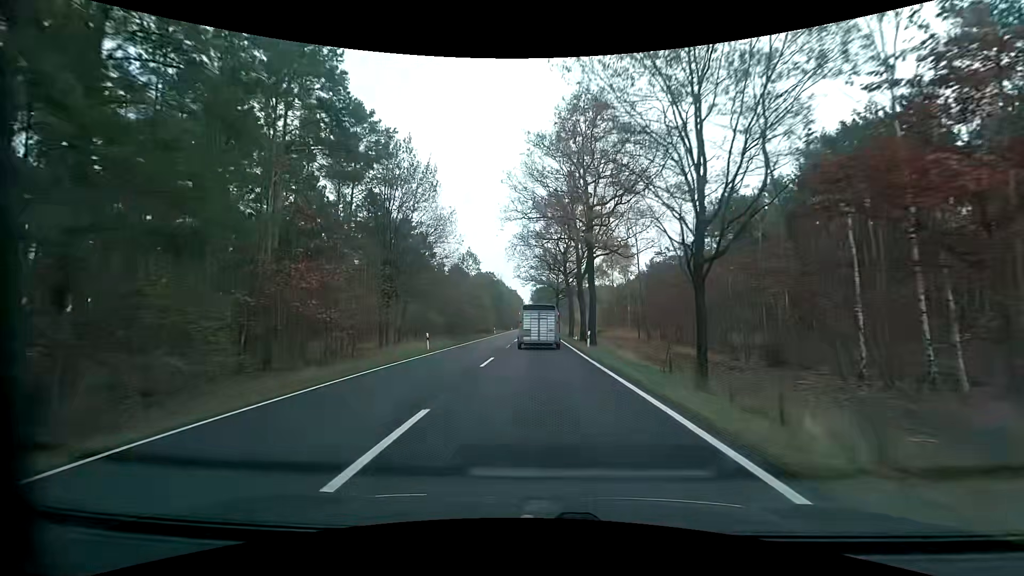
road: primary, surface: asphalt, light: Day
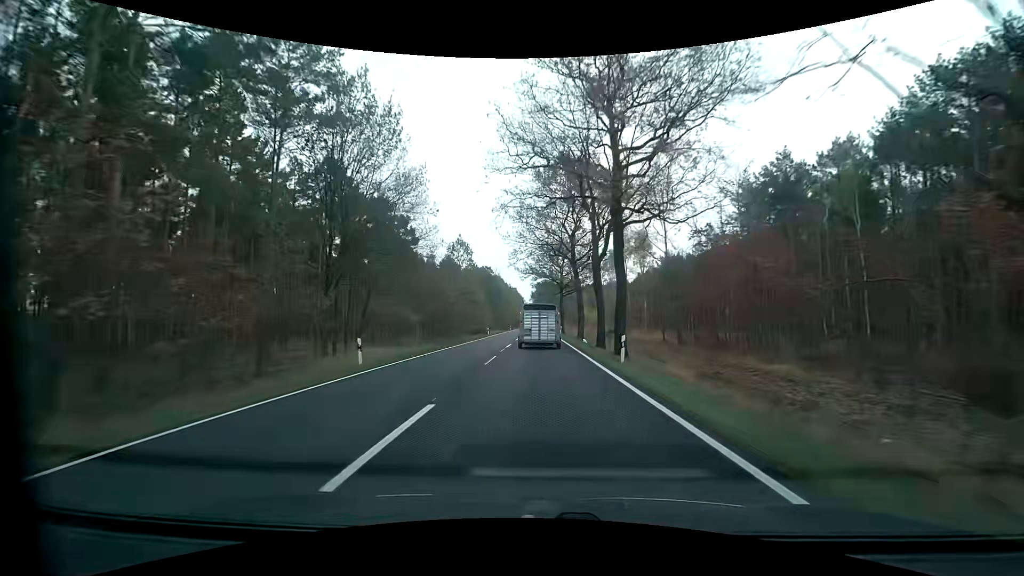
(-0.1, +11.6) m; 0°
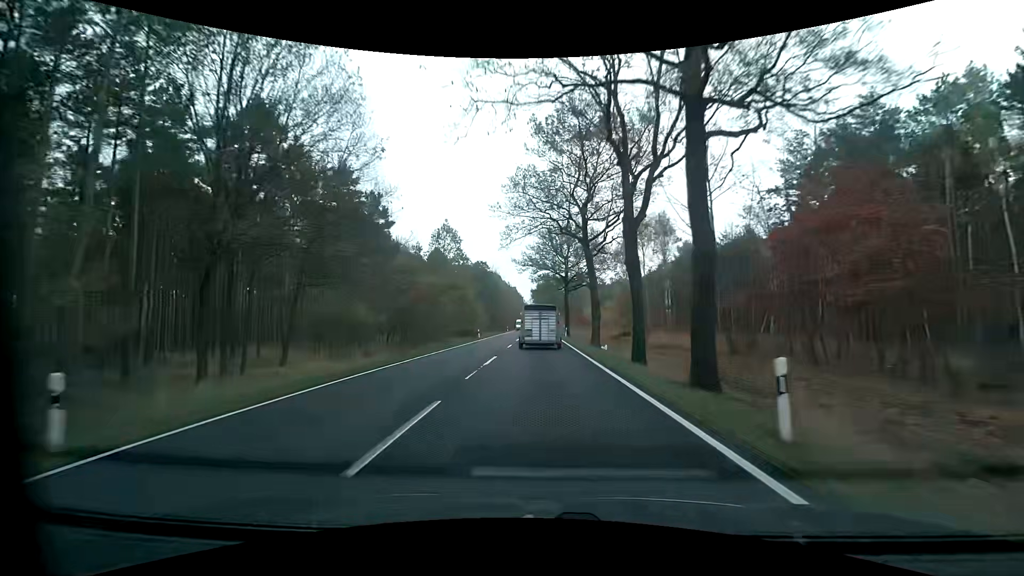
(0.0, +11.7) m; 0°
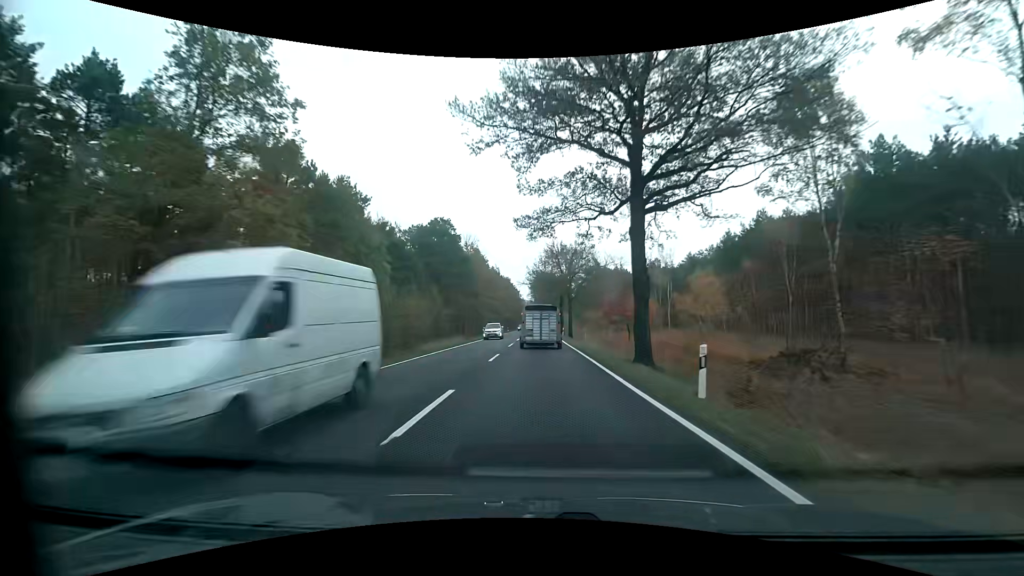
(+0.3, +46.8) m; +1°
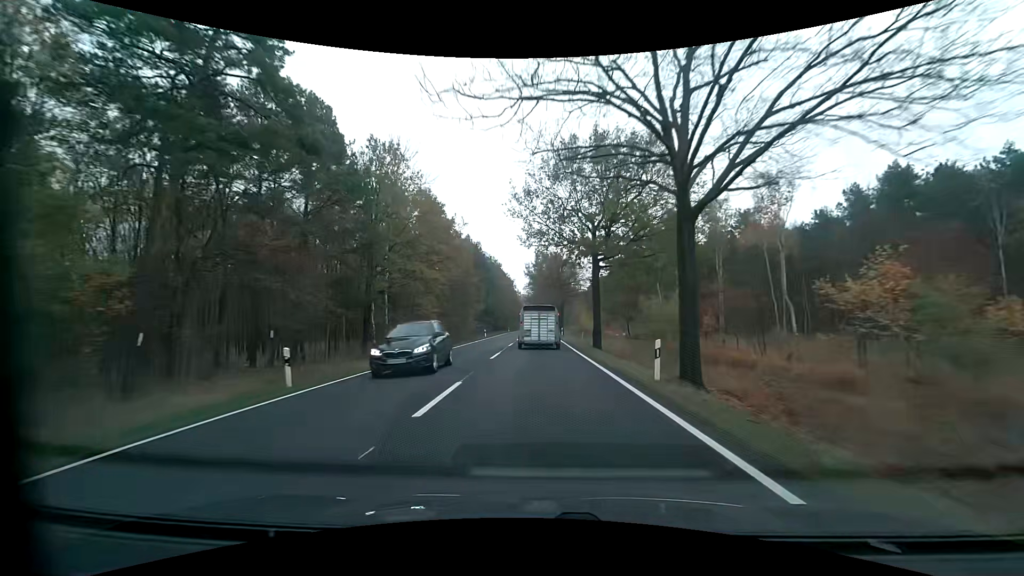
(-0.6, +47.1) m; -1°
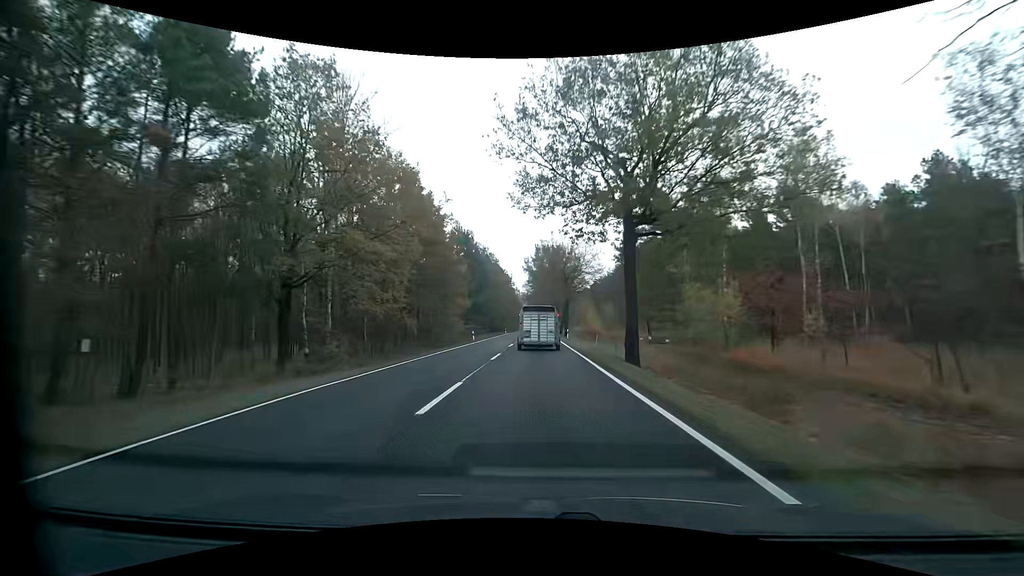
(0.0, +11.8) m; 0°
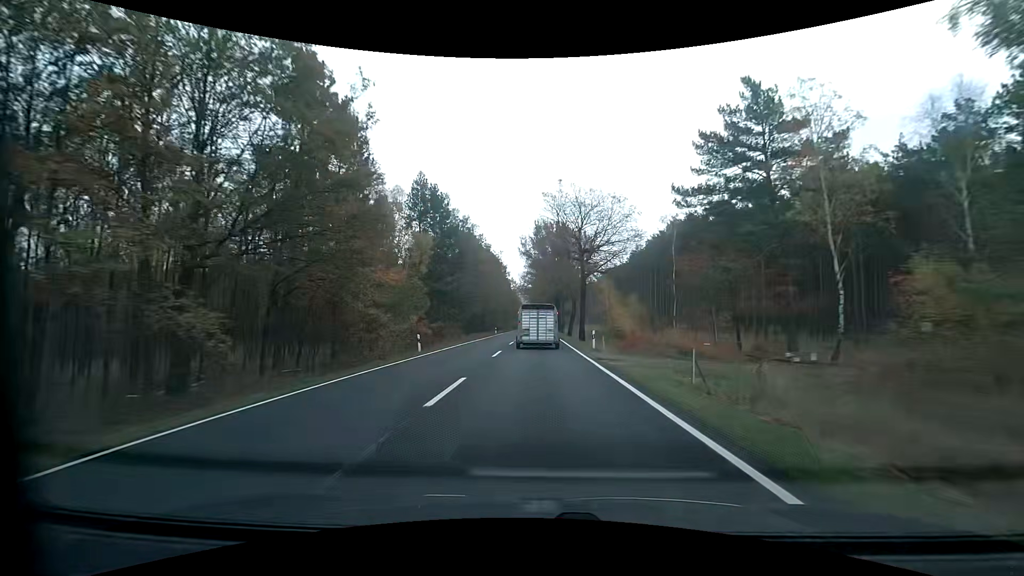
(-0.1, +23.6) m; 0°
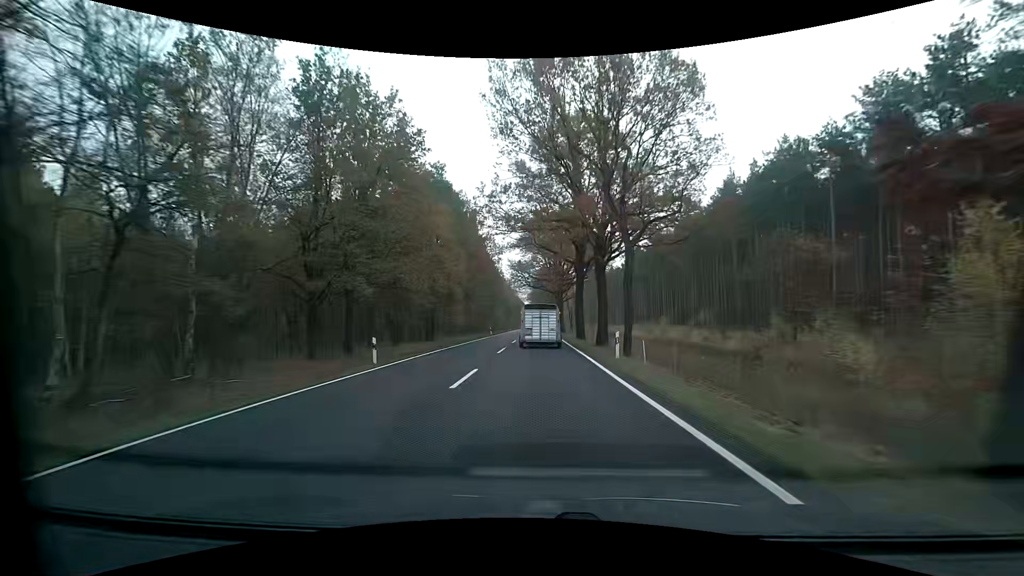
(-0.4, +57.9) m; -1°
(0, +10) (0, +20) (0, +30) (0, +40) (0, +50) (0, +60) (0, +70) (0, +80) (0, +90) (0, +100) m
